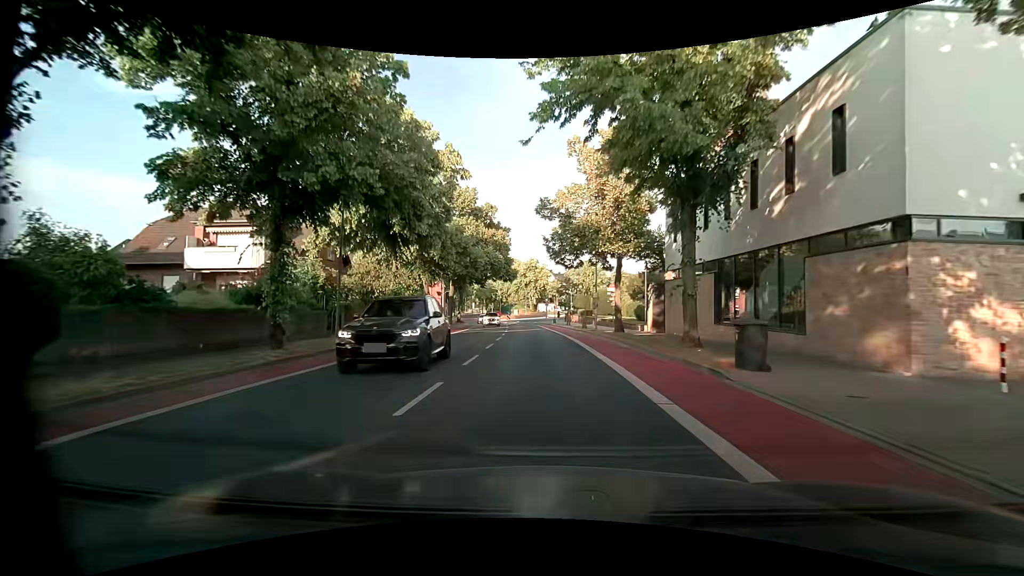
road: unclassified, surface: asphalt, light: Day
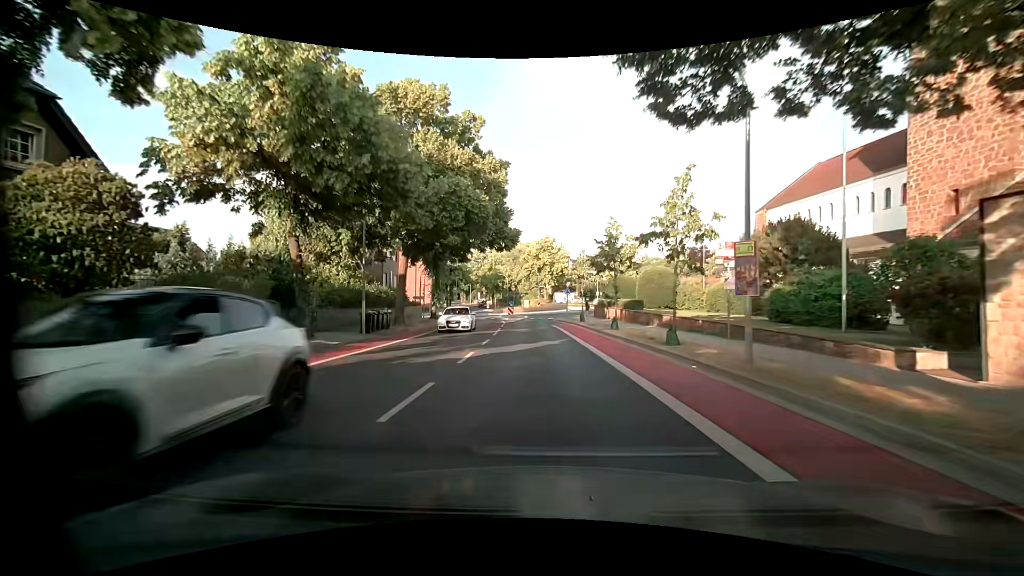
(-0.4, +24.2) m; -2°
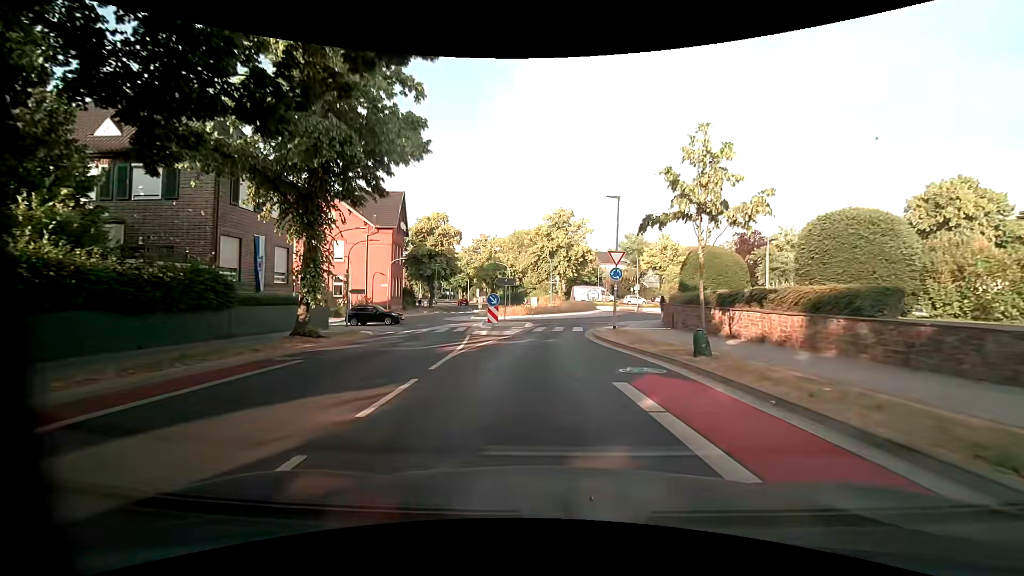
(-0.2, +26.4) m; -1°
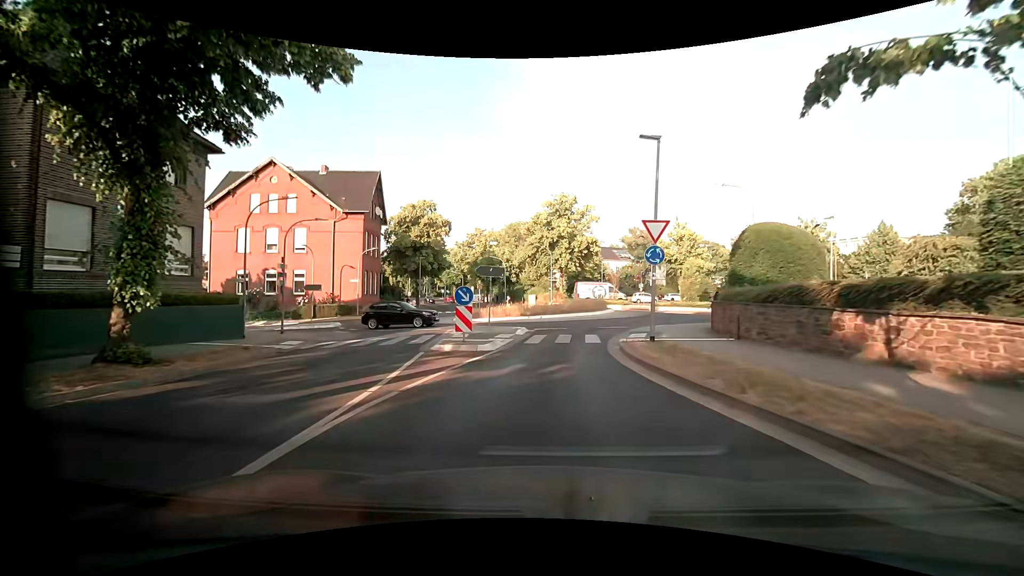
(+0.1, +8.0) m; +1°
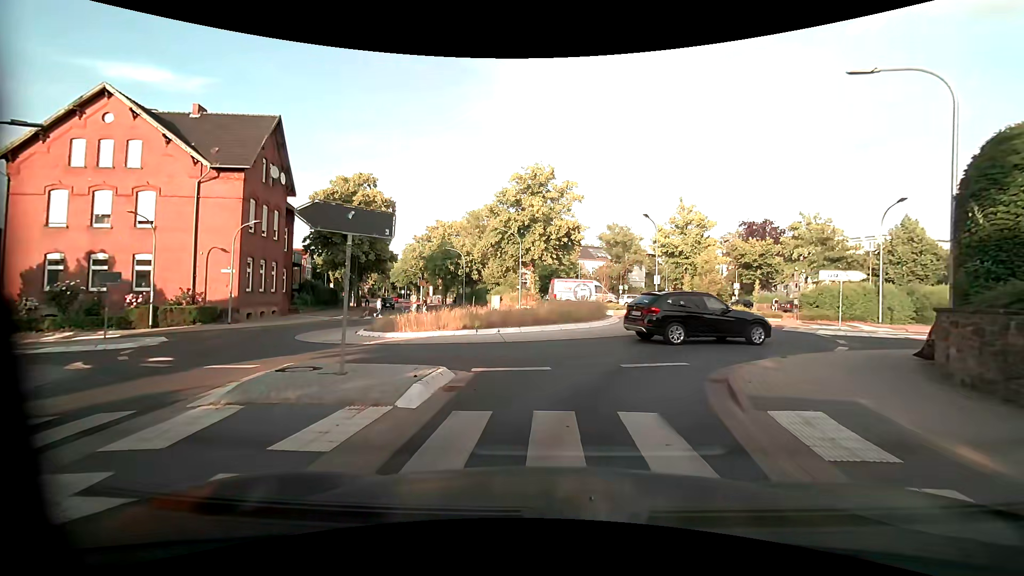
(+0.2, +13.7) m; +4°
